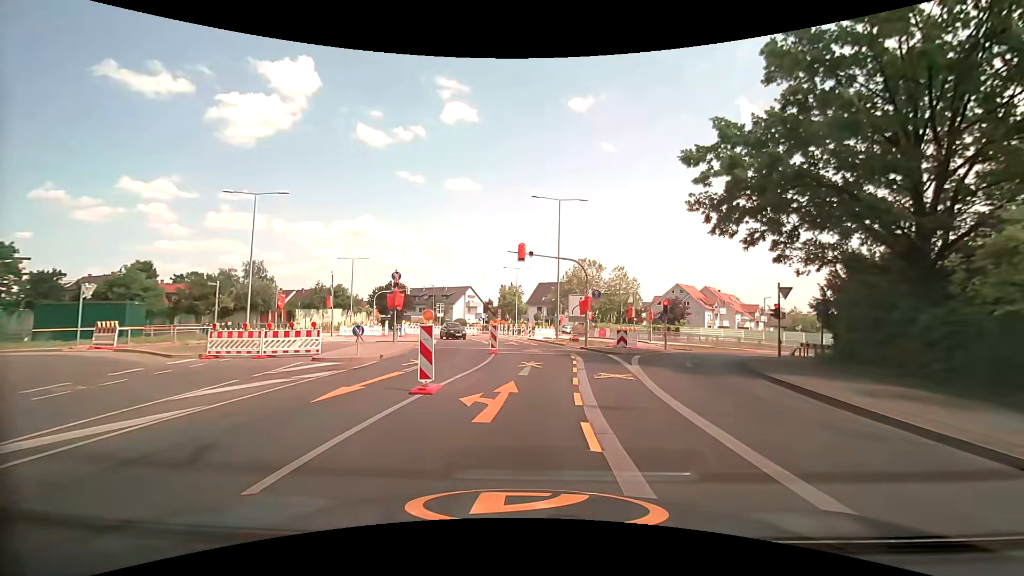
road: tertiary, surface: asphalt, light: Day
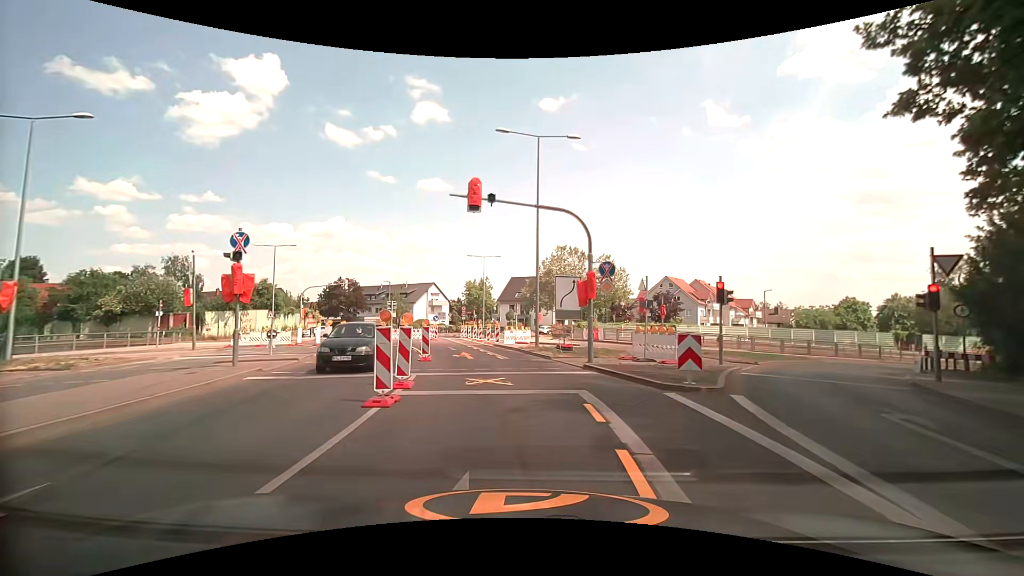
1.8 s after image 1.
(+0.6, +13.5) m; +4°
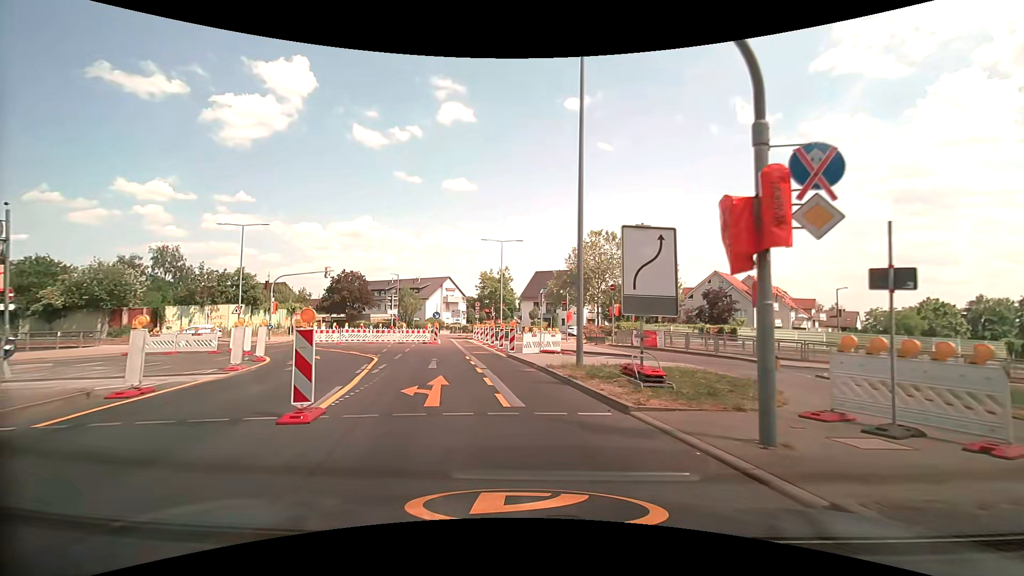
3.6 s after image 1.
(-0.2, +11.6) m; -3°
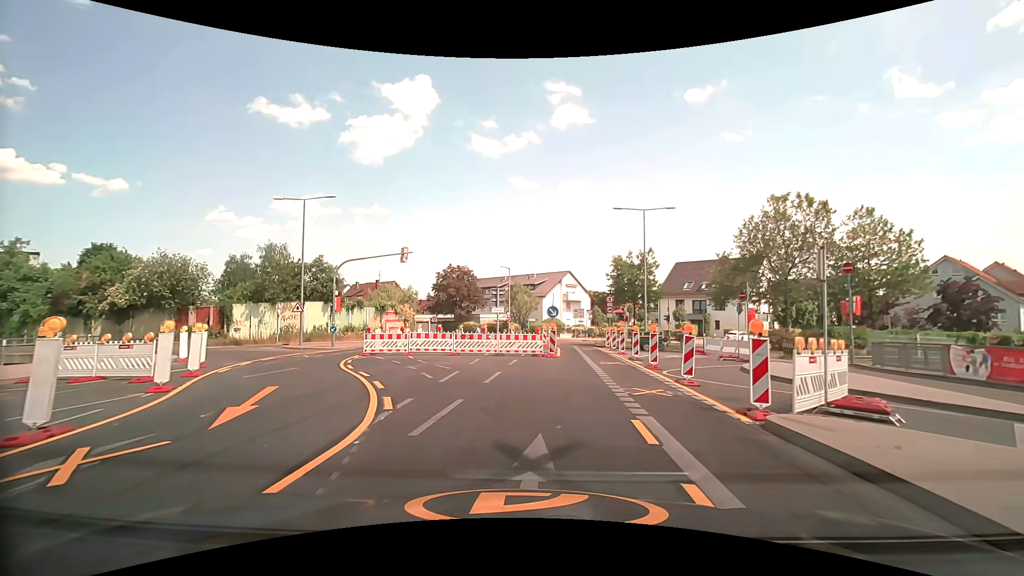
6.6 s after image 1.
(-1.9, +13.8) m; -13°
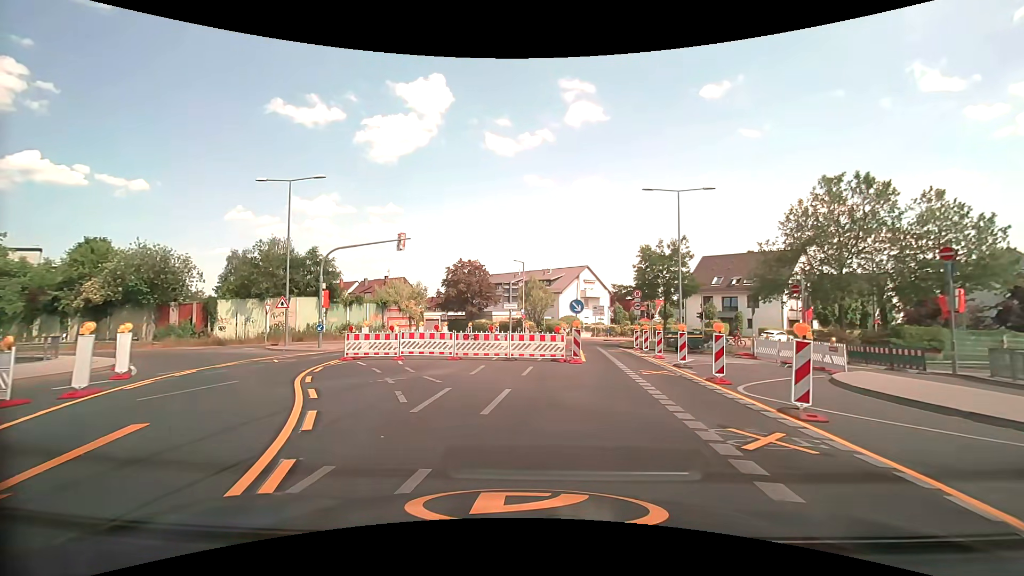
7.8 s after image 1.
(-0.1, +4.5) m; -3°
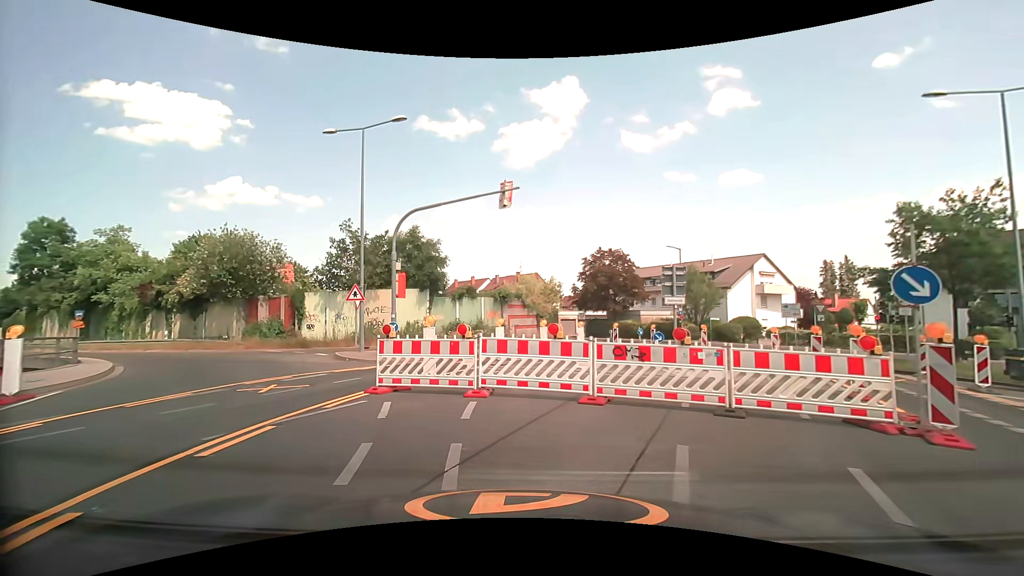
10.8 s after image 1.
(-0.8, +10.7) m; -15°
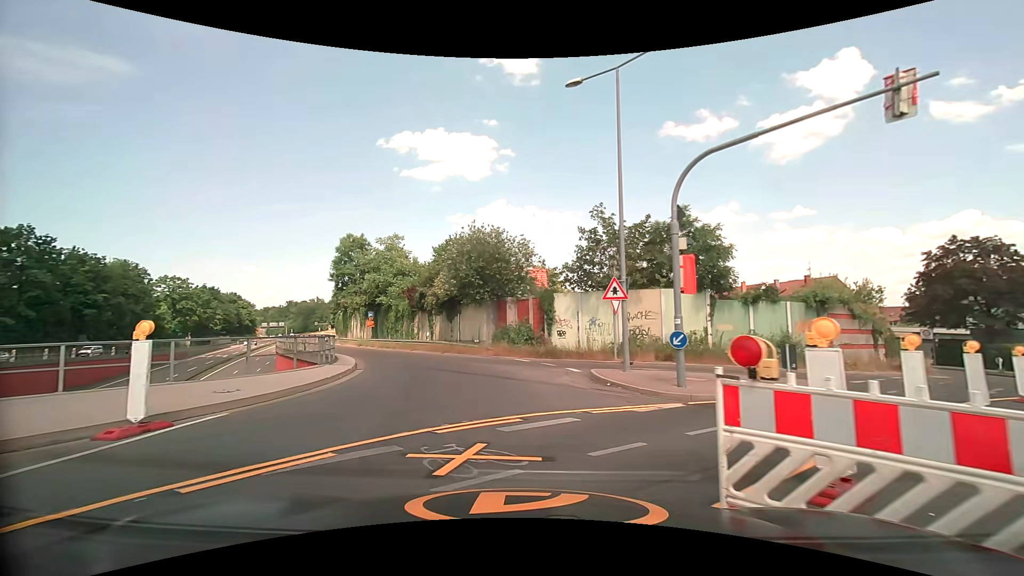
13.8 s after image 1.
(-1.6, +6.7) m; -29°
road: trunk_link
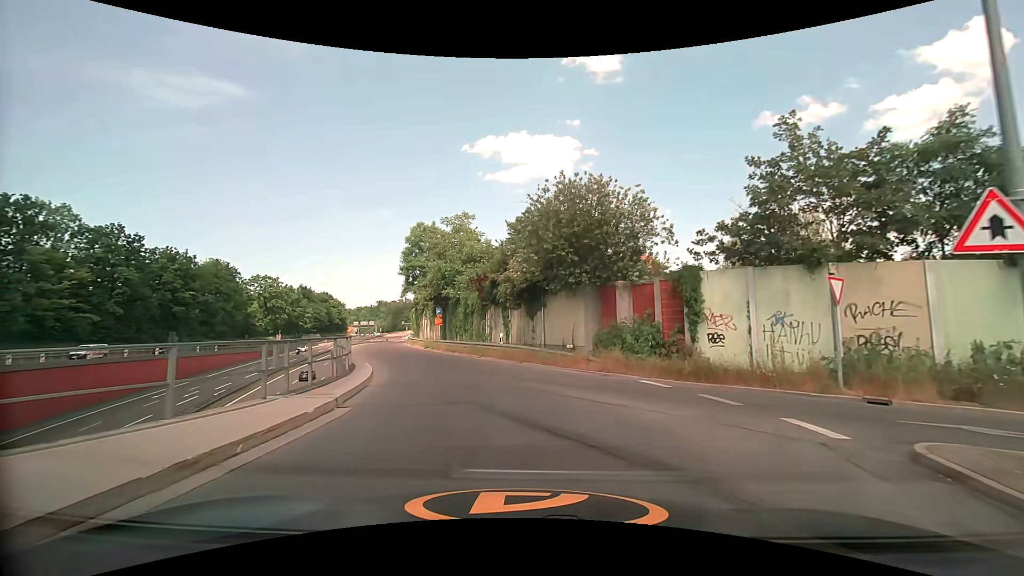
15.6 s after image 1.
(-1.0, +10.1) m; -9°
(-1, +10) (-3, +20) (-7, +29) (-10, +38) (-13, +48) (-16, +57) (-19, +67) (-22, +77) (-24, +86) (-26, +96) m
